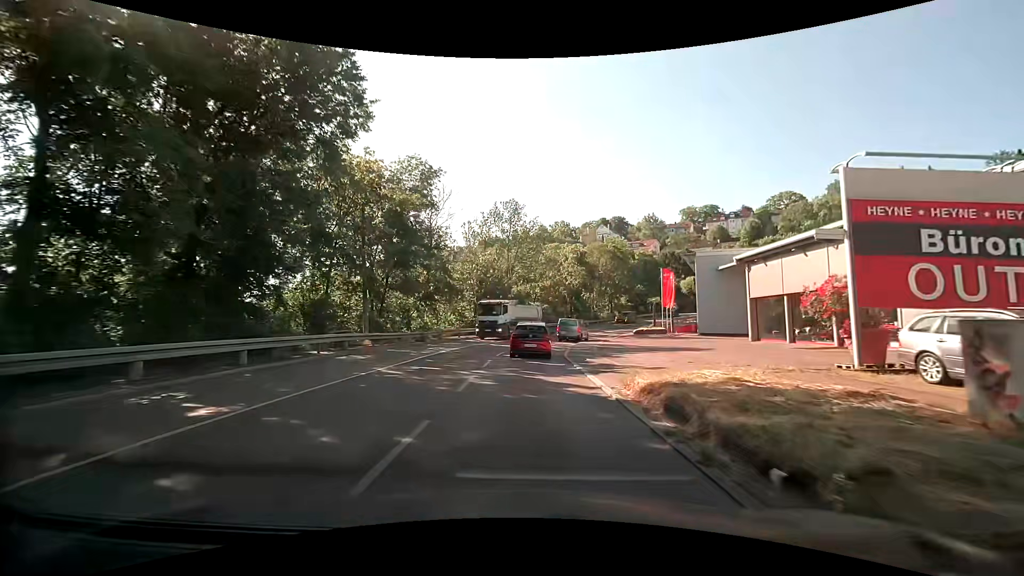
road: secondary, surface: asphalt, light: Day
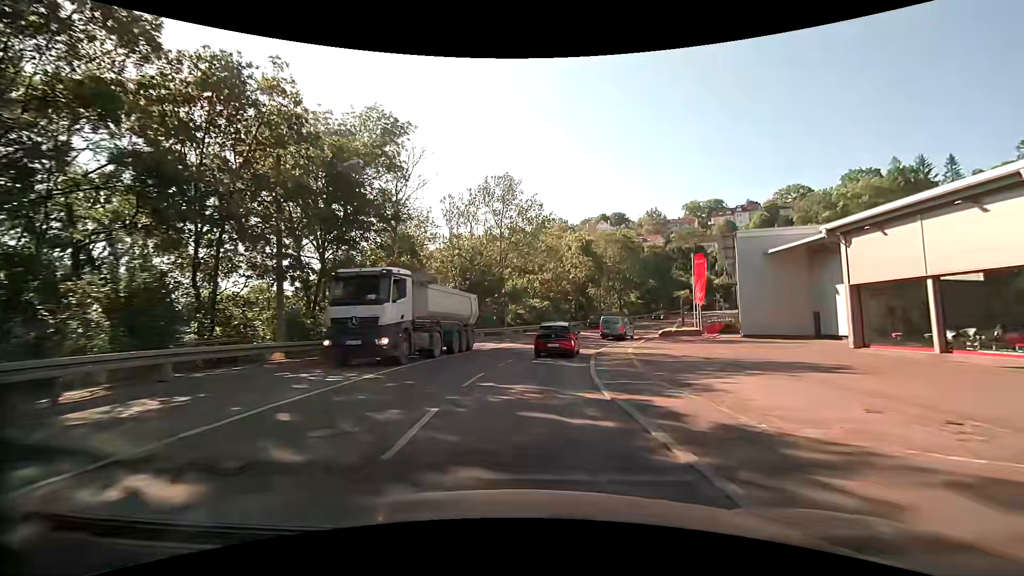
(0.0, +11.0) m; 0°
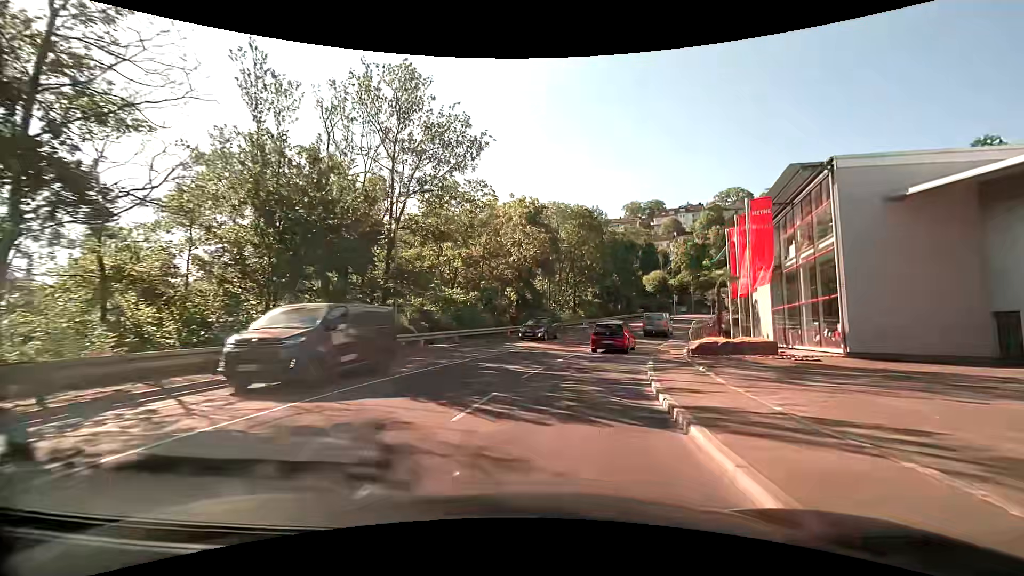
(+1.1, +21.8) m; +8°
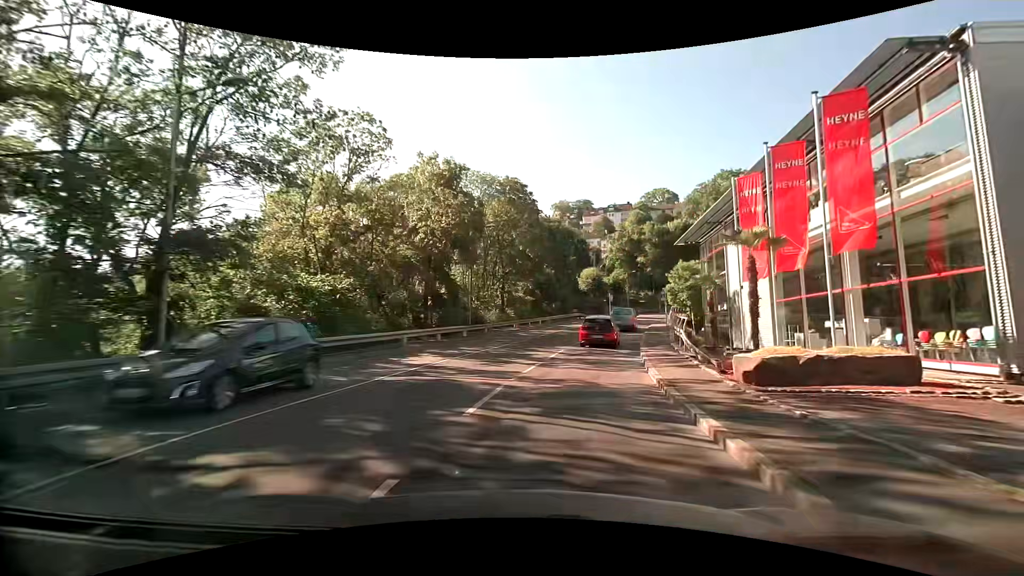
(+0.7, +11.7) m; +8°
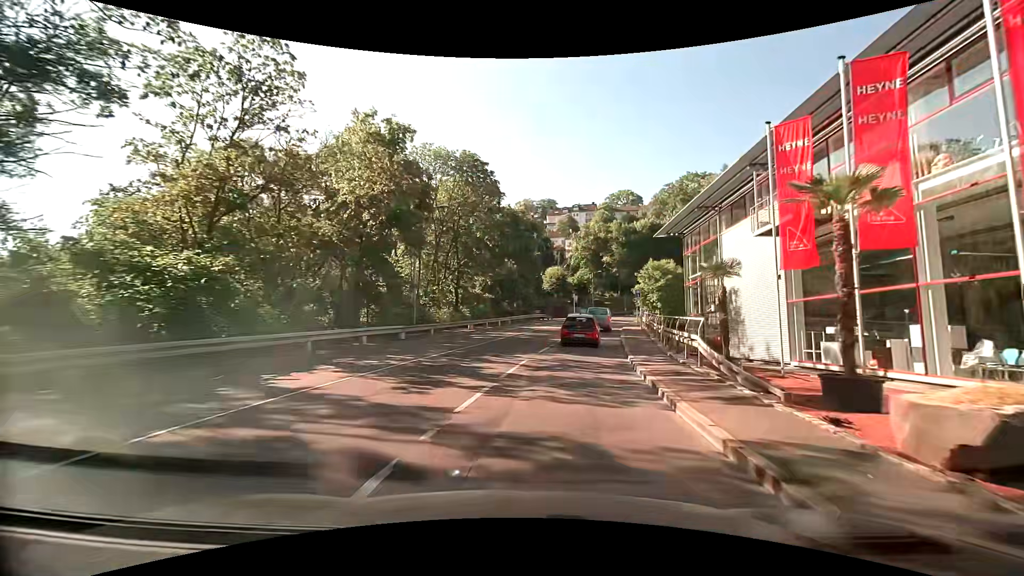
(+0.3, +6.1) m; +5°
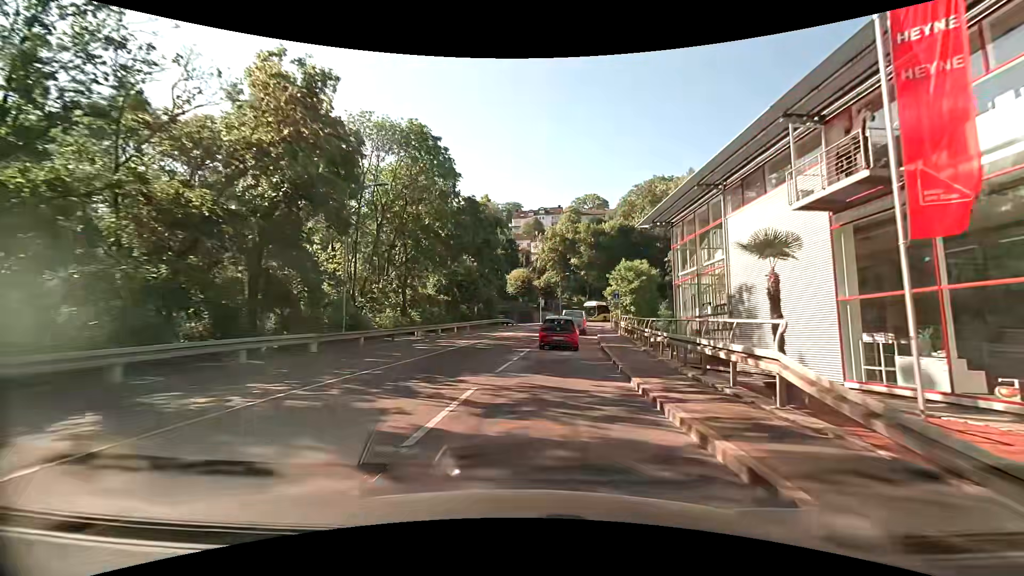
(+0.2, +6.2) m; +3°
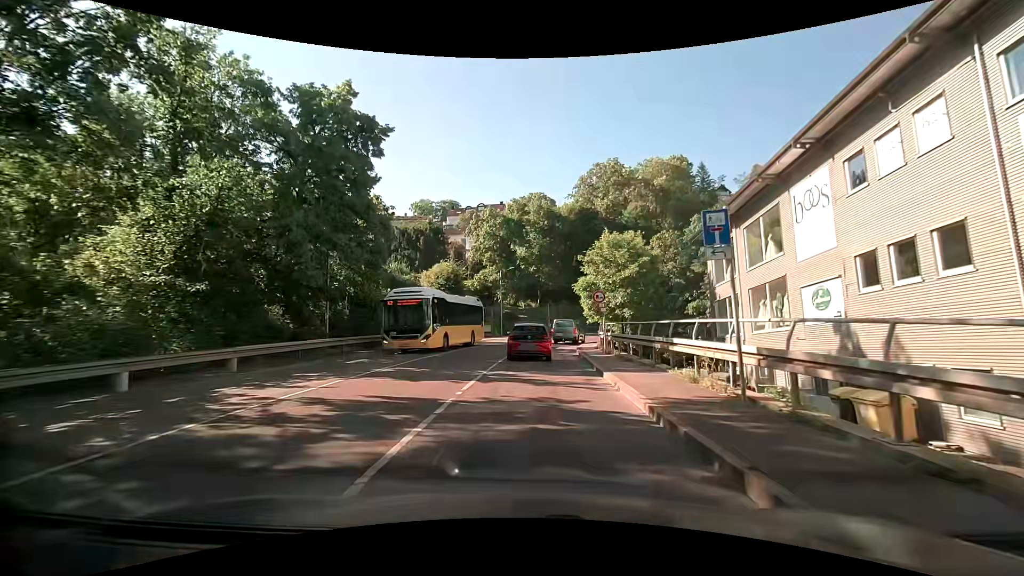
(+1.7, +26.2) m; +6°
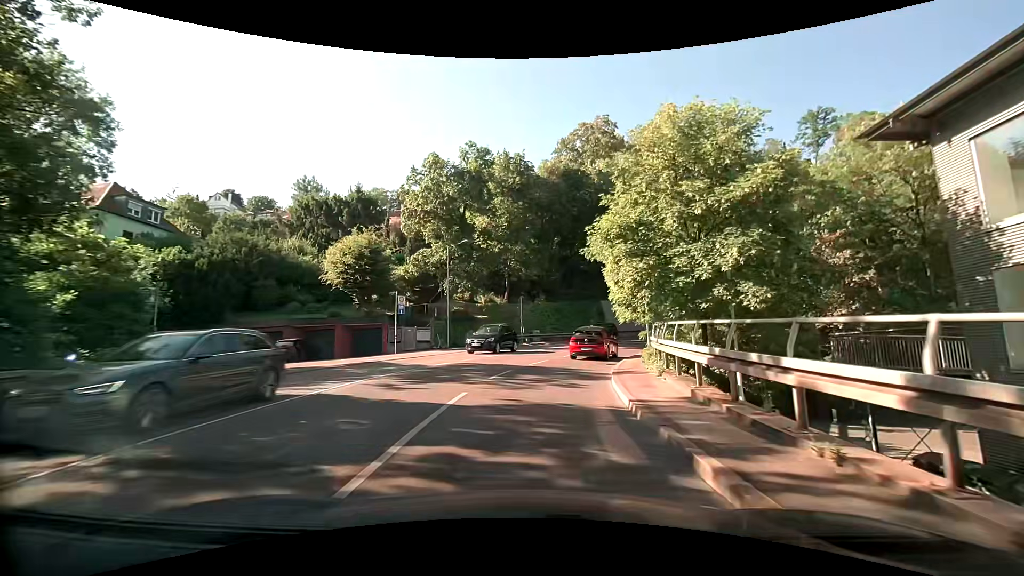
(+0.8, +22.0) m; +4°
(0, +10) (+2, +20) (+5, +29) (+9, +38) (+15, +47) (+22, +54) (+30, +59) (+40, +62) (+50, +63) (+60, +64) m
